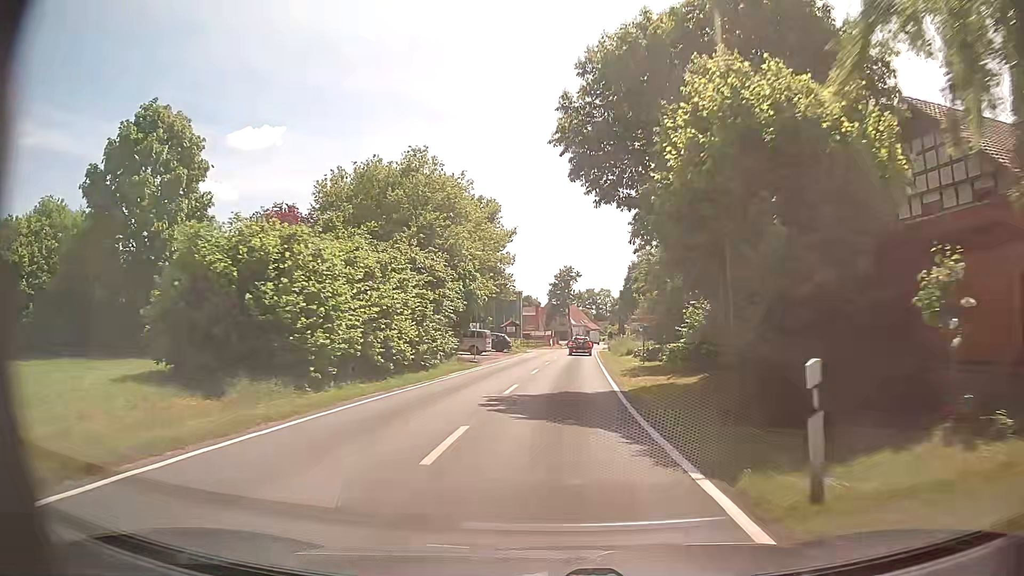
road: tertiary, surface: asphalt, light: Day
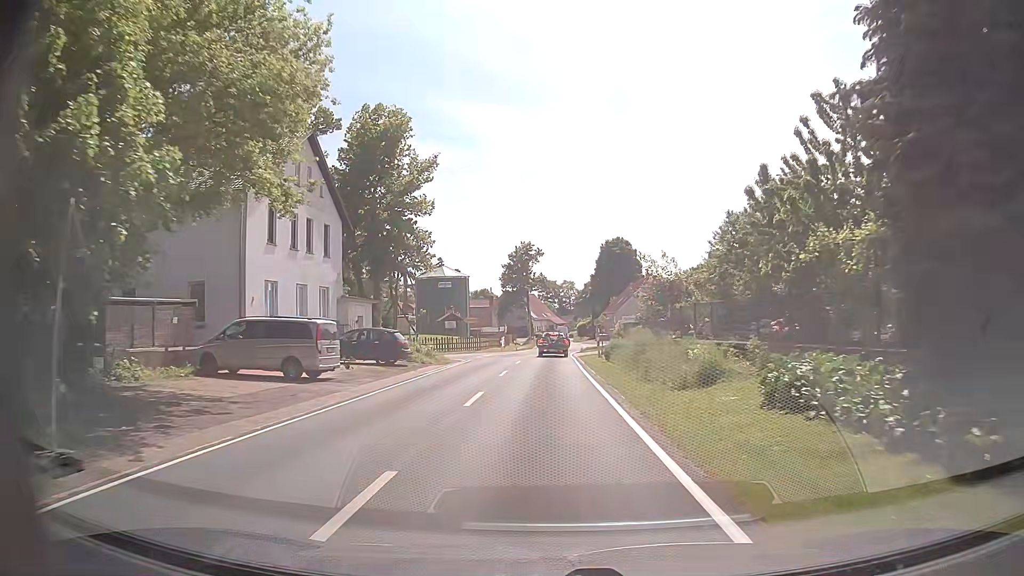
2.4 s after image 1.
(+1.2, +30.0) m; +3°
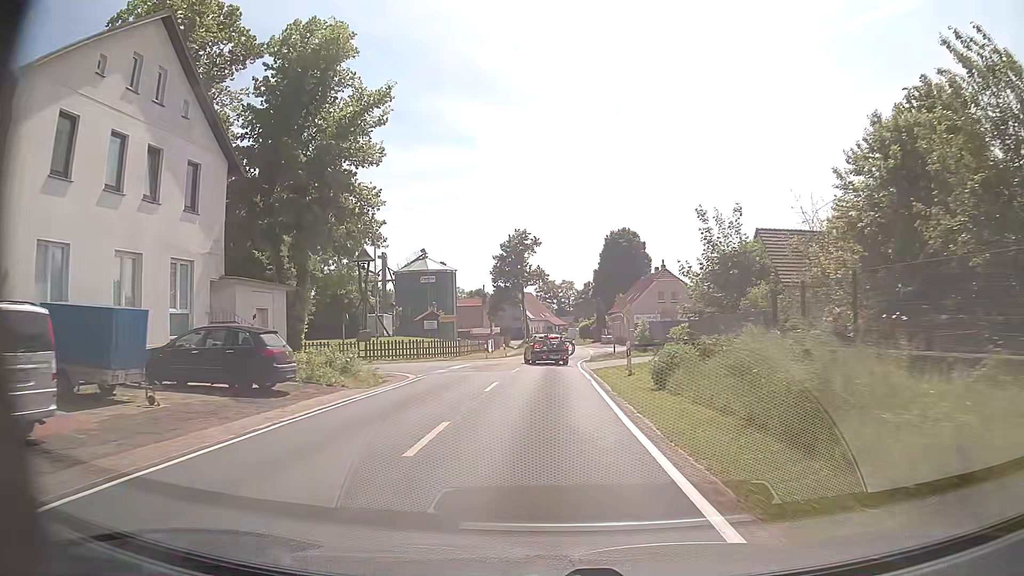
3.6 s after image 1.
(0.0, +14.0) m; 0°
(0, +10) (0, +20) (0, +30) (+1, +40) (+1, +50) (+2, +60) (+3, +70) (+3, +80) (+3, +90) (+3, +100) m
